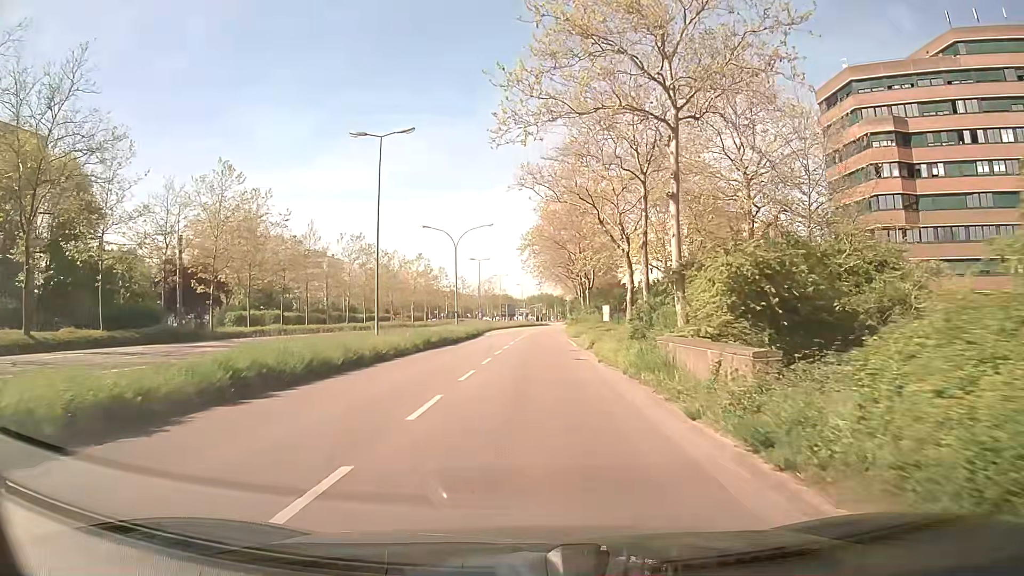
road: secondary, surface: asphalt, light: Day
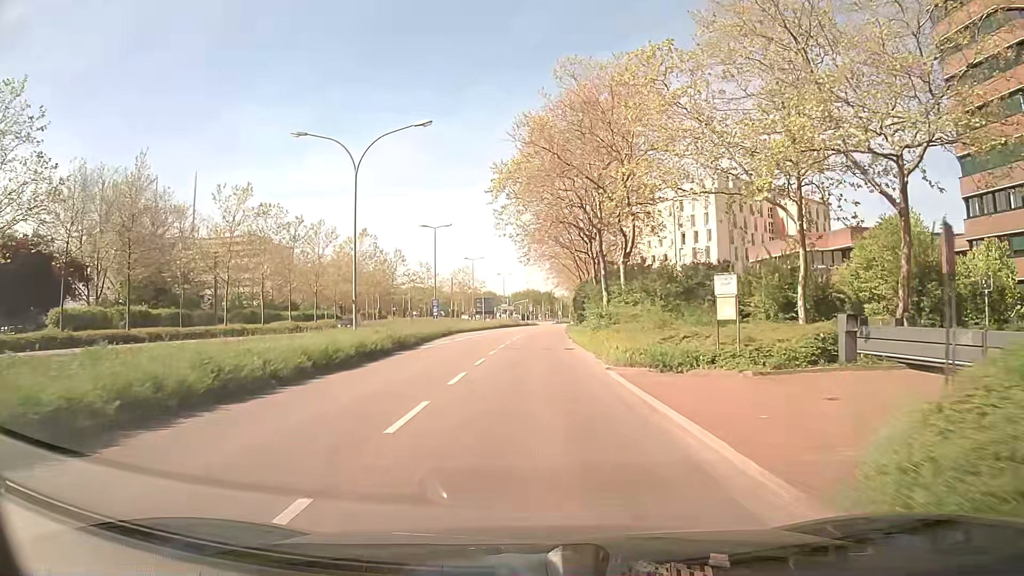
(+0.3, +31.2) m; +1°
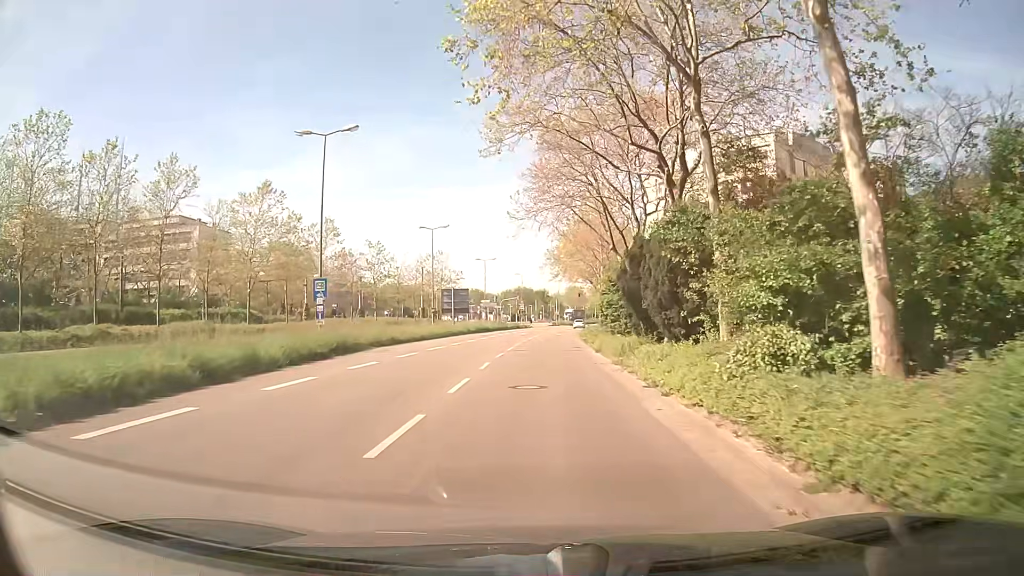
(+0.4, +31.5) m; 0°
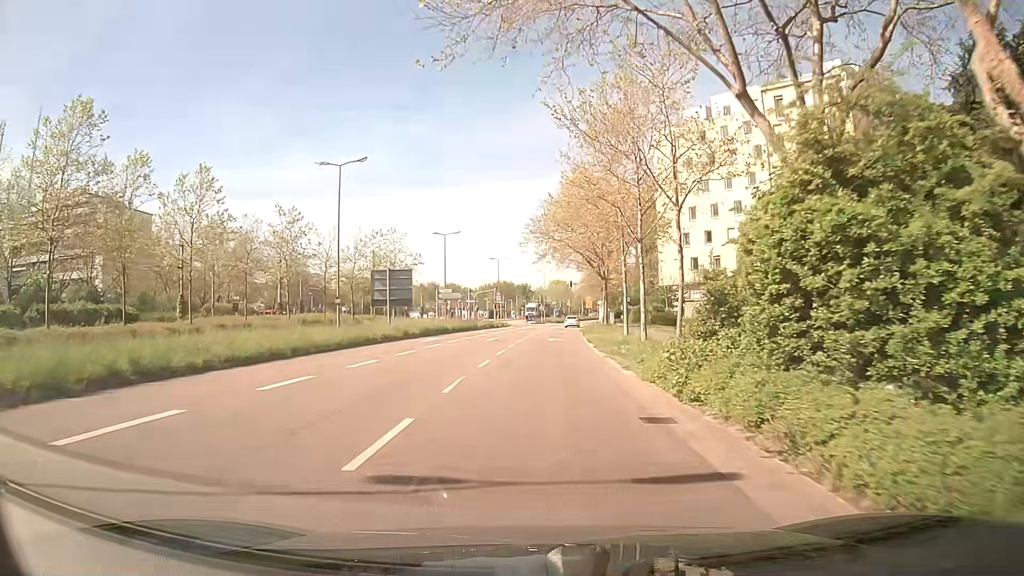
(+0.8, +24.6) m; +3°
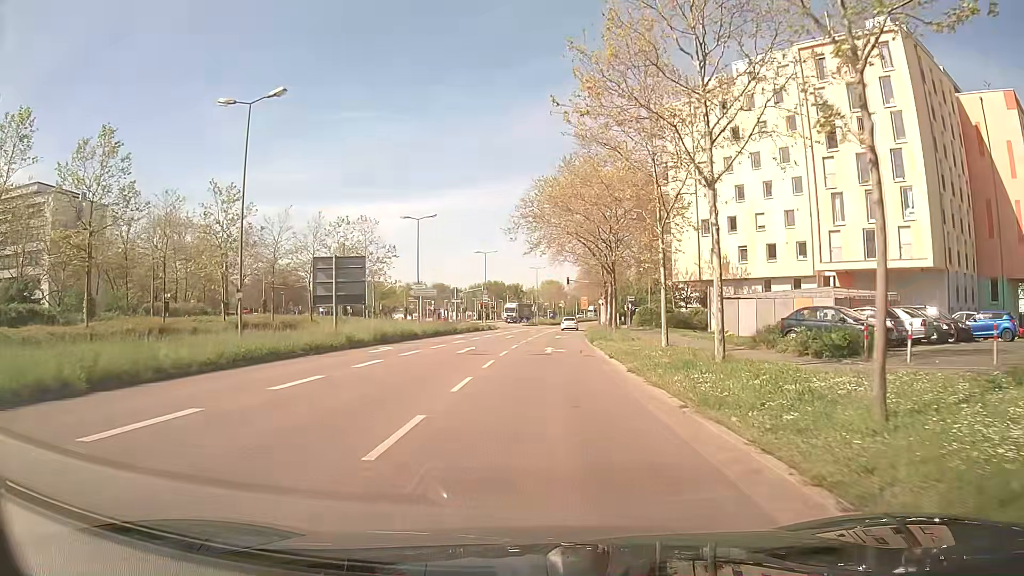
(-0.1, +11.4) m; 0°
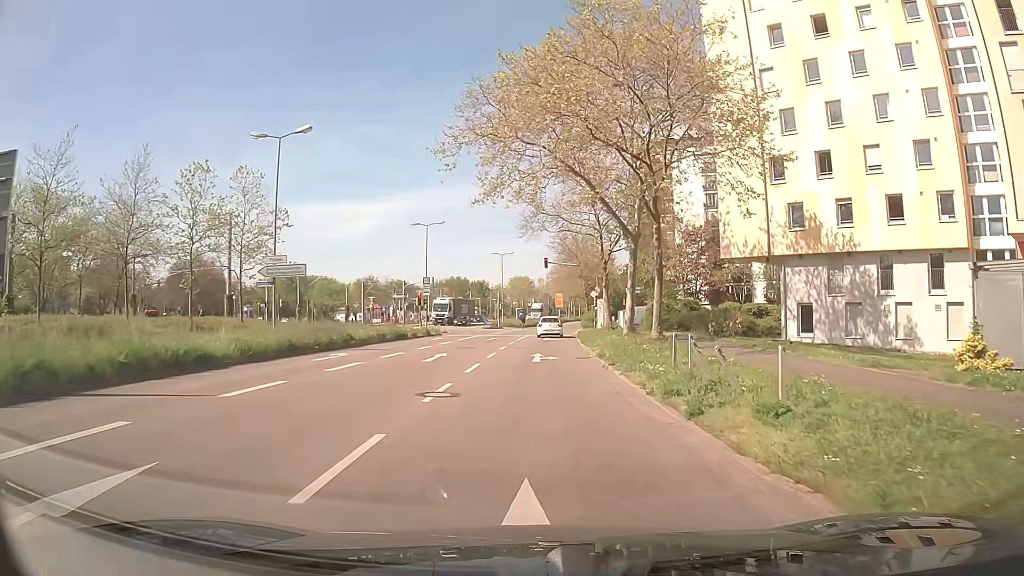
(+0.4, +25.3) m; +3°
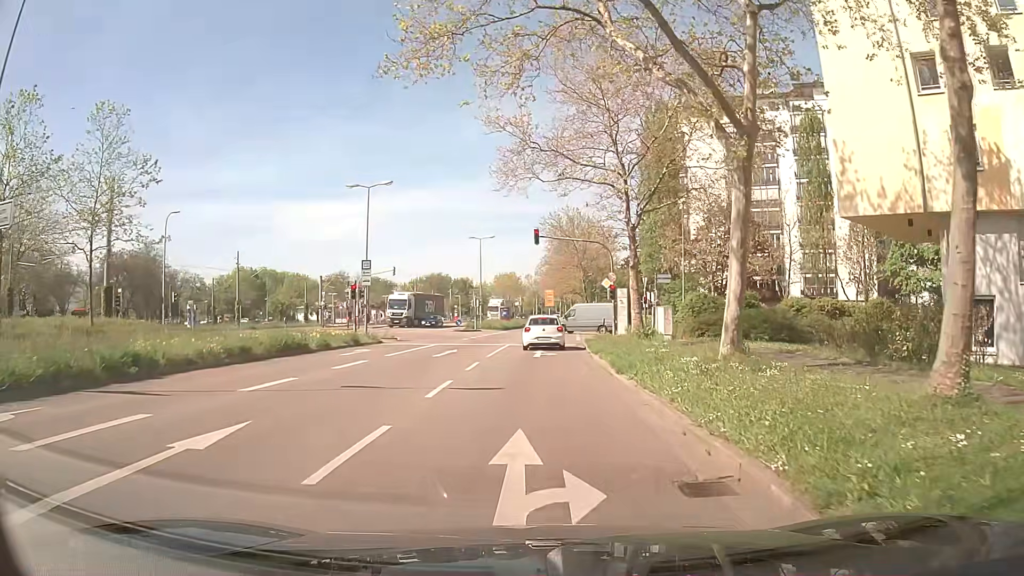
(0.0, +17.3) m; 0°
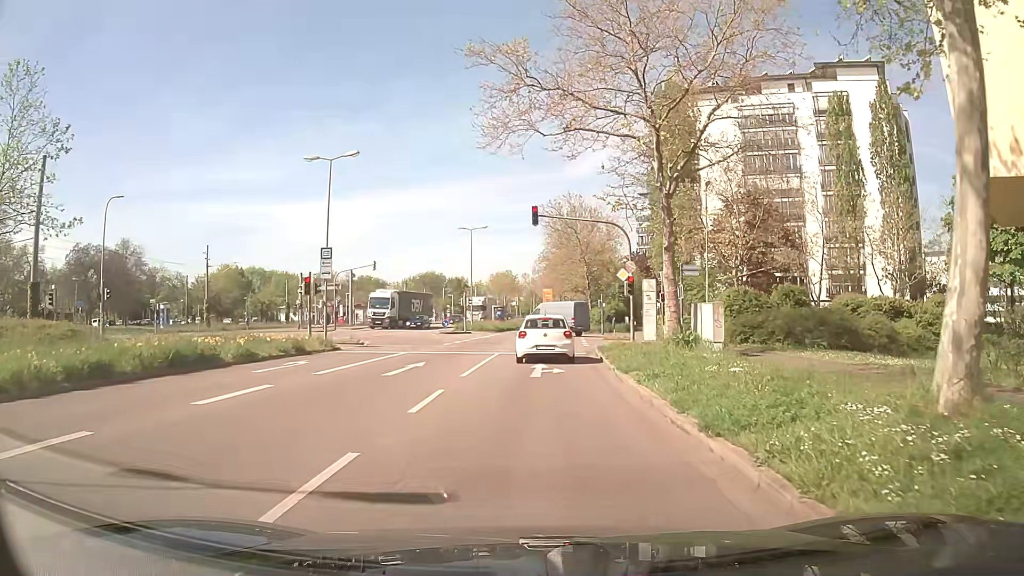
(0.0, +7.6) m; 0°
